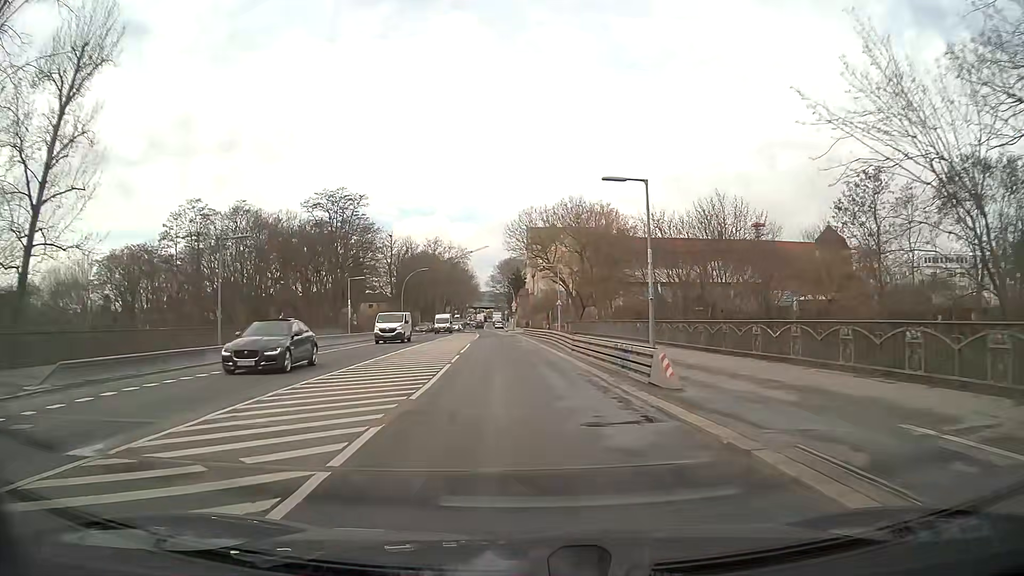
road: secondary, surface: asphalt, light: Day
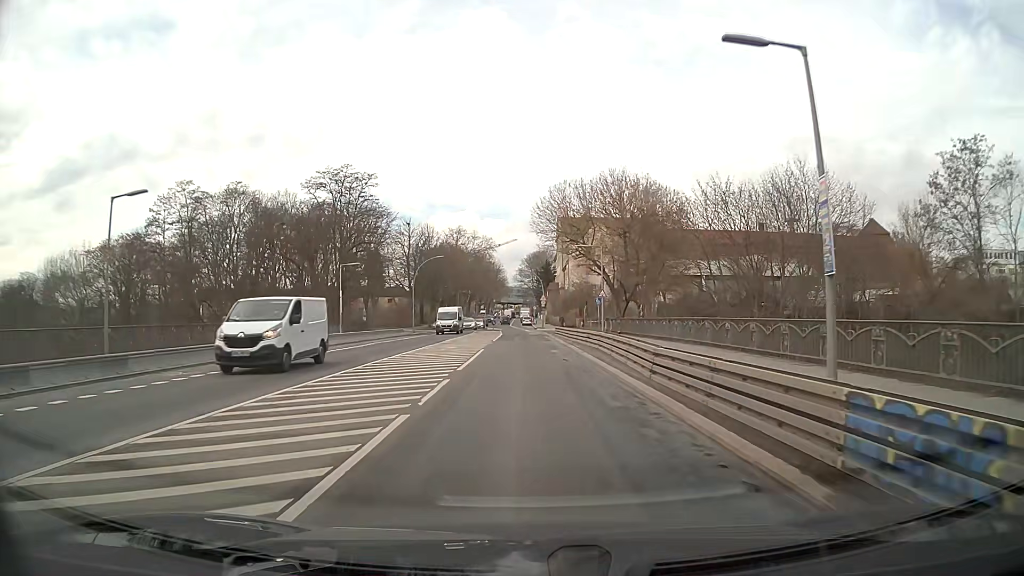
(-0.3, +11.4) m; -3°
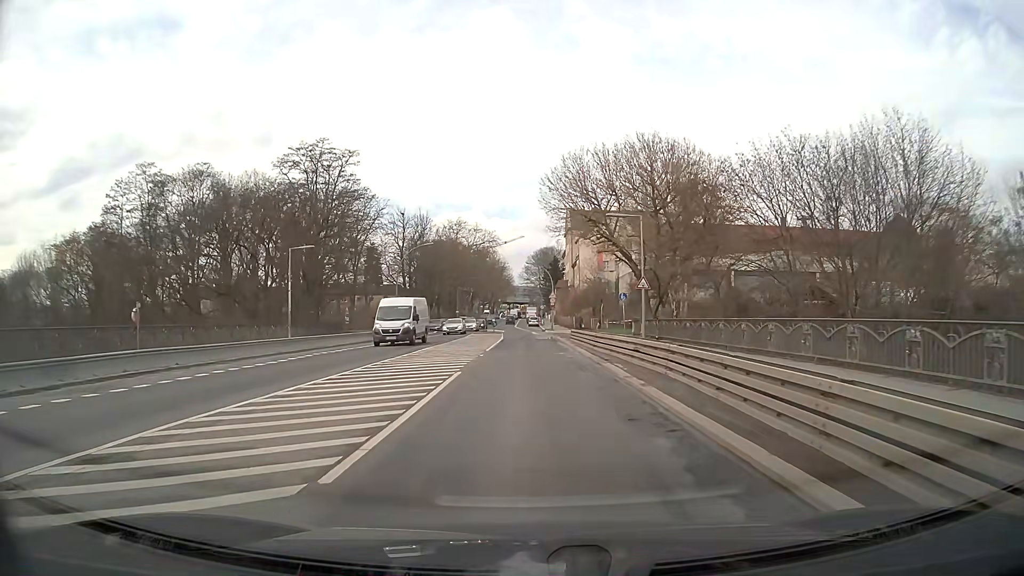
(+0.1, +11.9) m; 0°
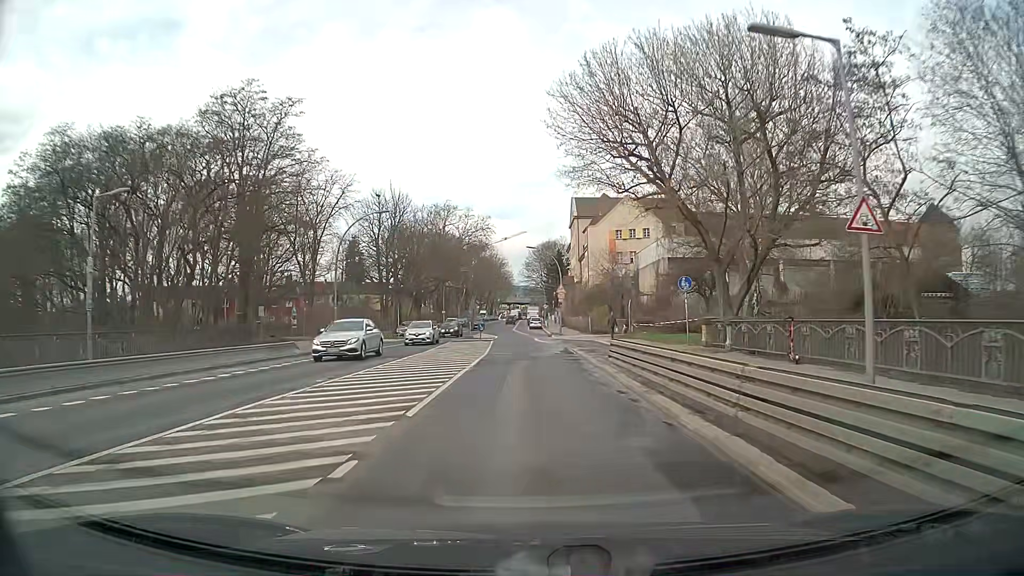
(0.0, +18.5) m; 0°
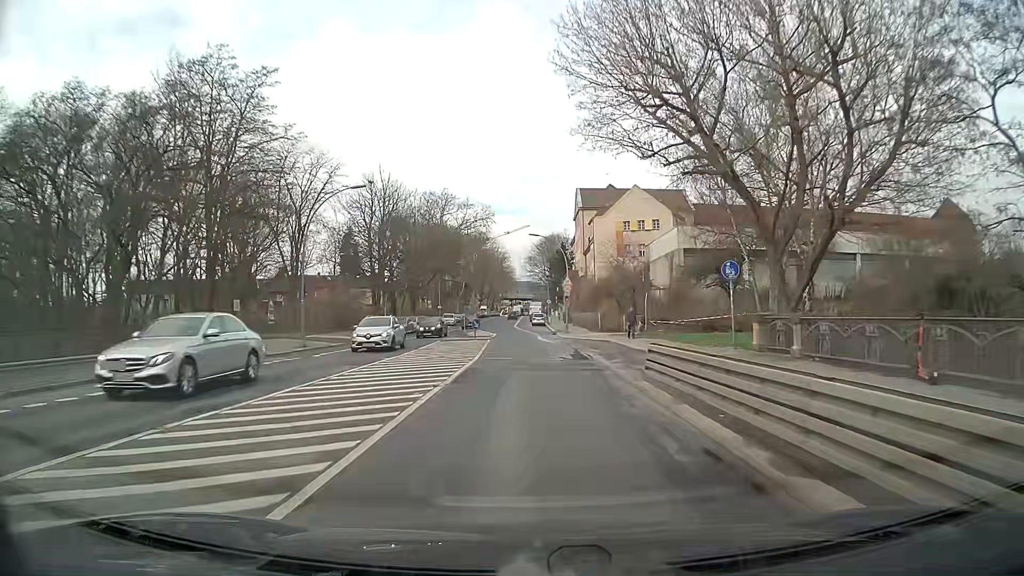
(0.0, +6.2) m; 0°
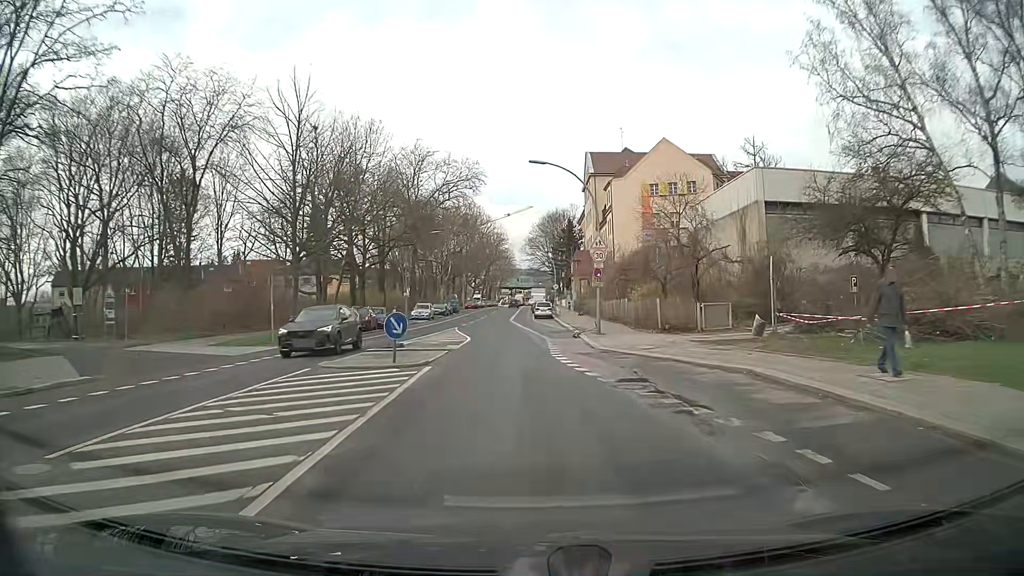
(0.0, +23.1) m; 0°
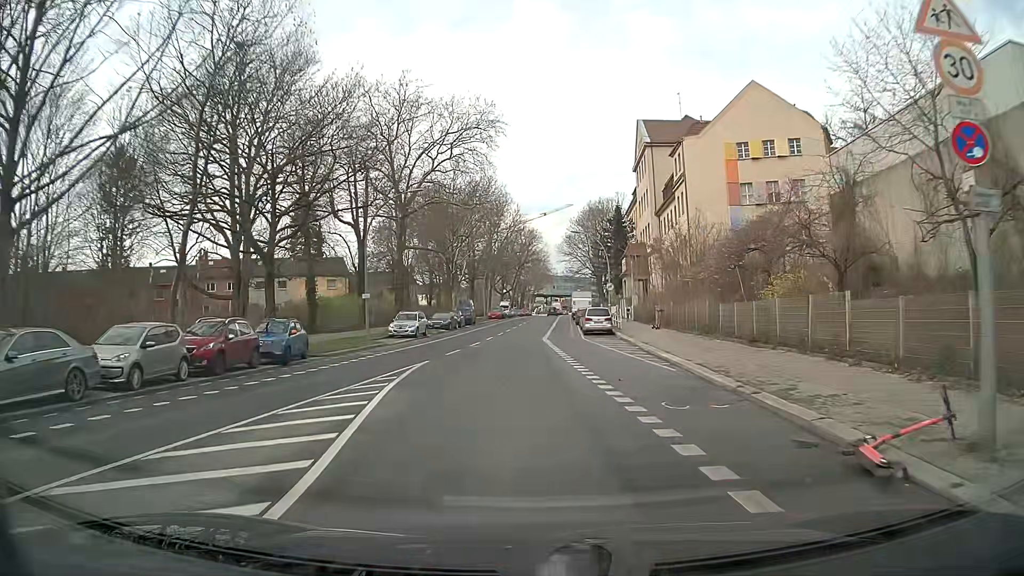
(-0.4, +24.5) m; -2°
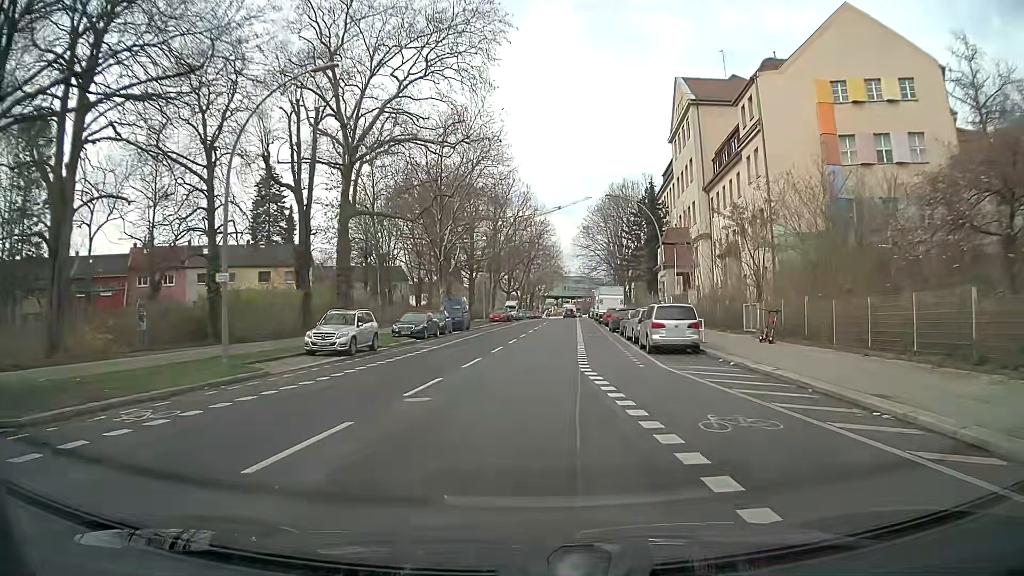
(-0.4, +18.2) m; -2°
(0, +10) (+1, +20) (+2, +30) (+2, +40) (+3, +50) (+4, +60) (+5, +70) (+6, +80) (+6, +90) (+7, +100) m
